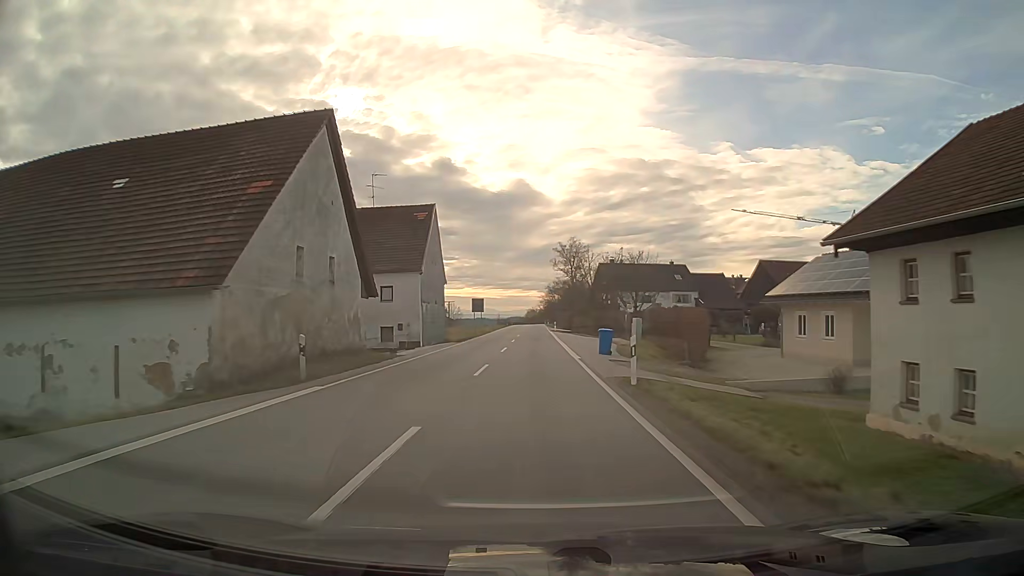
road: secondary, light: Day
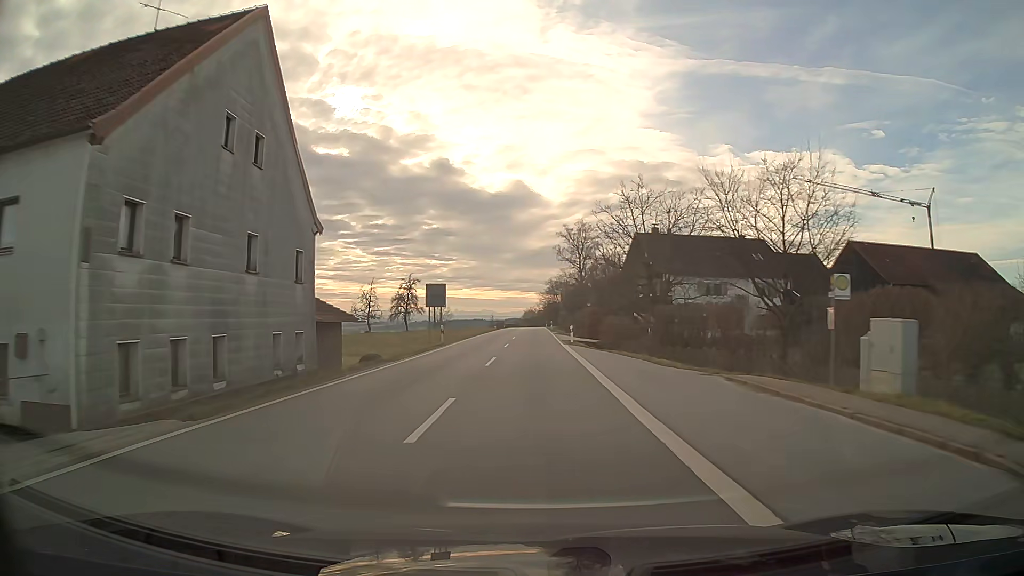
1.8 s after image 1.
(+0.1, +33.1) m; 0°
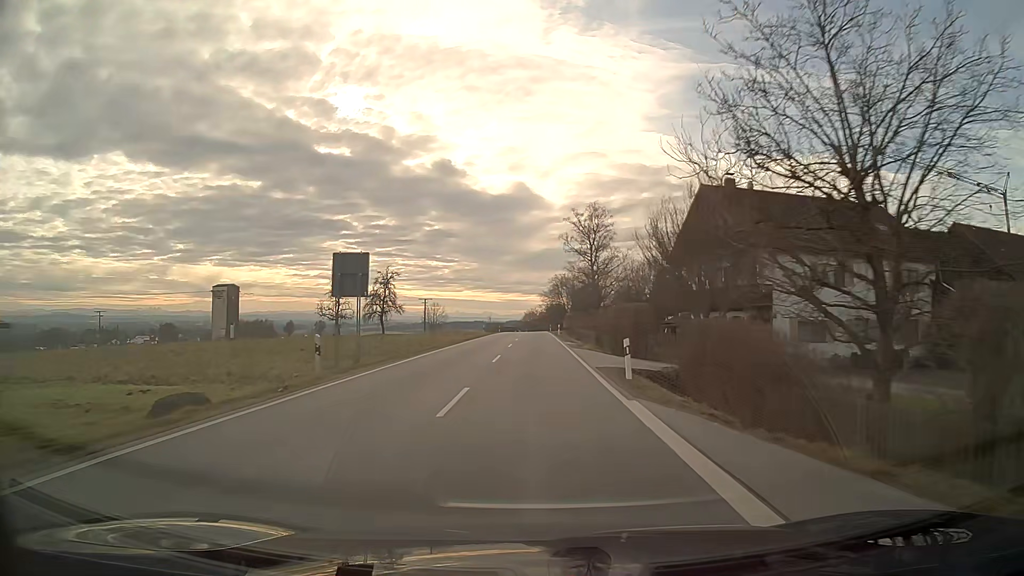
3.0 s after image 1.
(0.0, +22.2) m; 0°
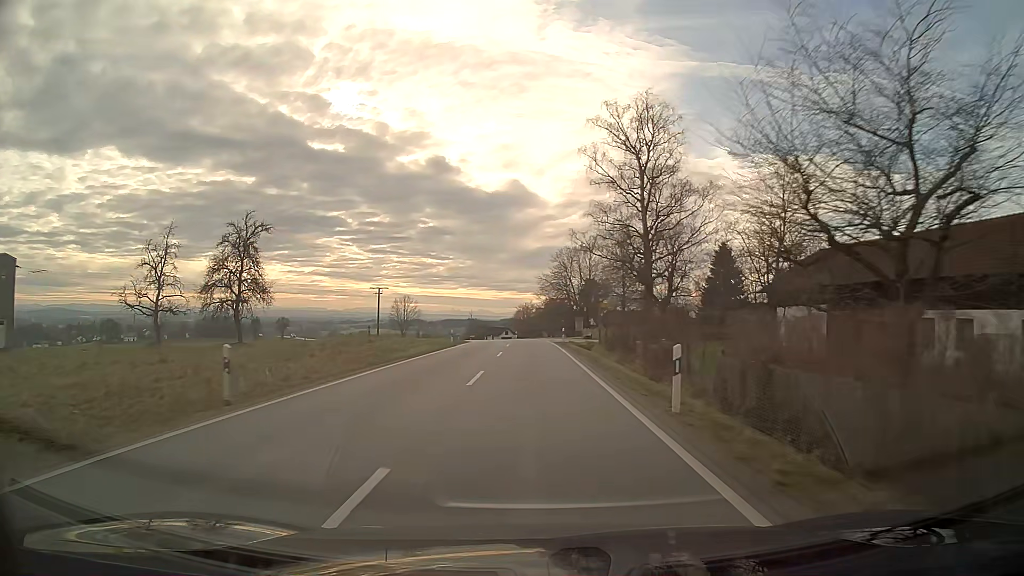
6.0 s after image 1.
(+0.2, +55.4) m; 0°
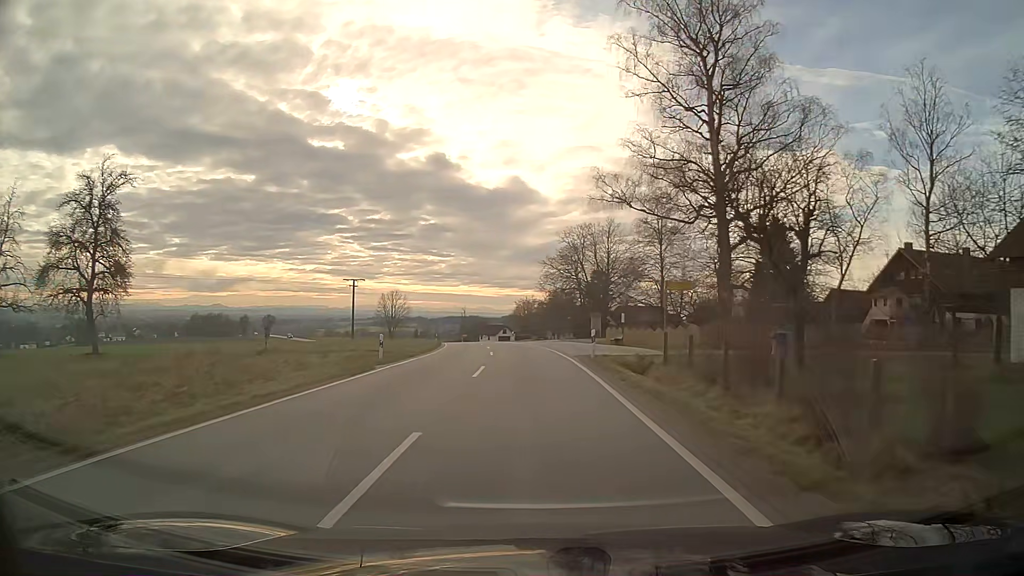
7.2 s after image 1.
(-0.1, +22.2) m; 0°
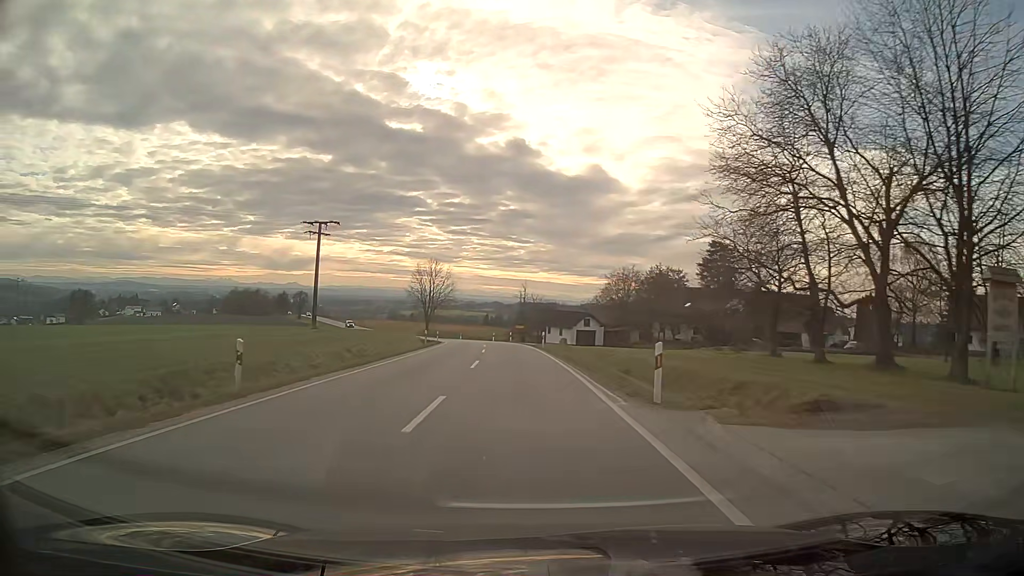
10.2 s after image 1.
(-3.1, +56.1) m; -7°
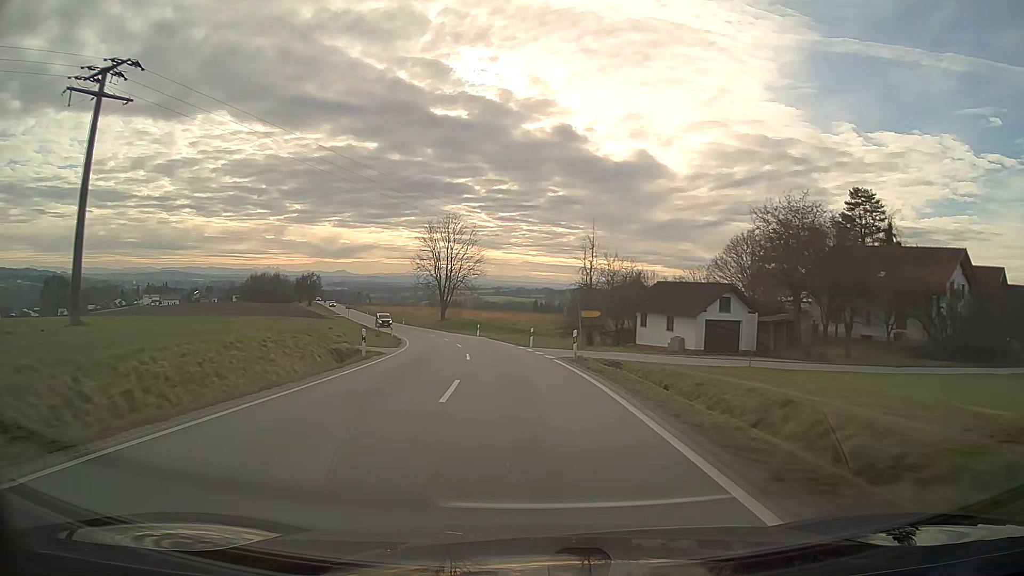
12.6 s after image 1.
(-1.8, +45.5) m; -5°
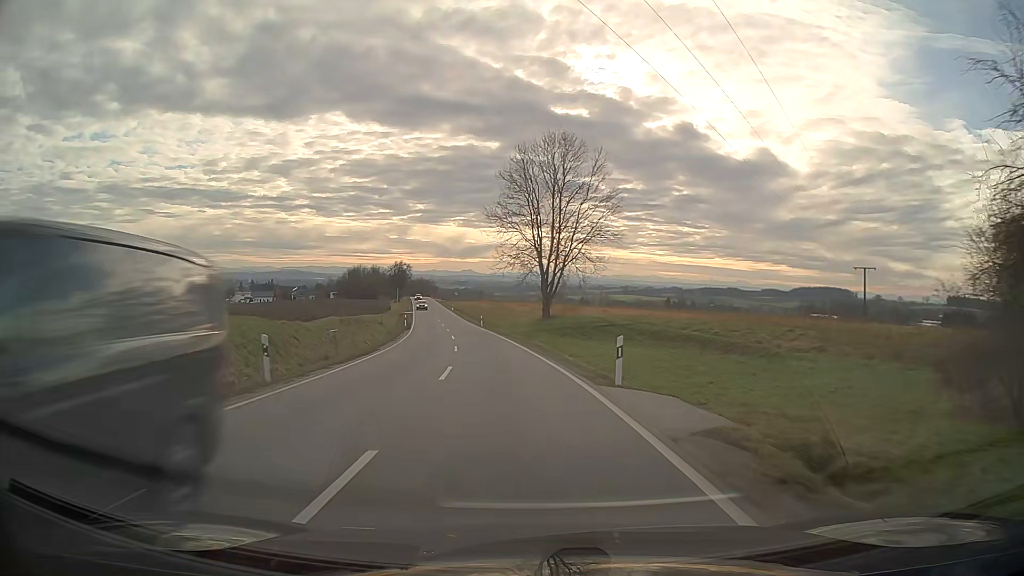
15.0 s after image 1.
(-3.8, +44.3) m; -11°
